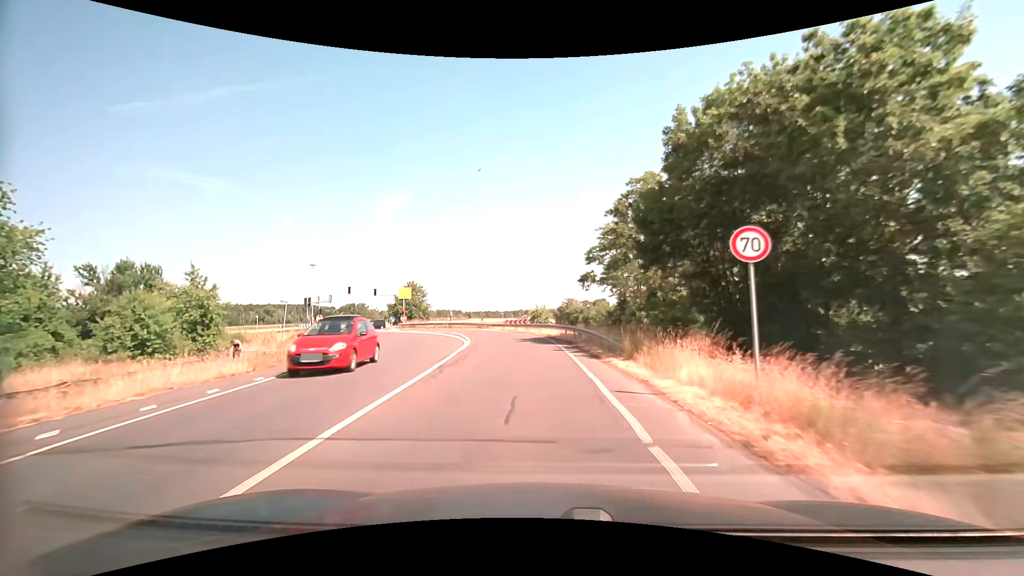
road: tertiary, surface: asphalt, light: Day
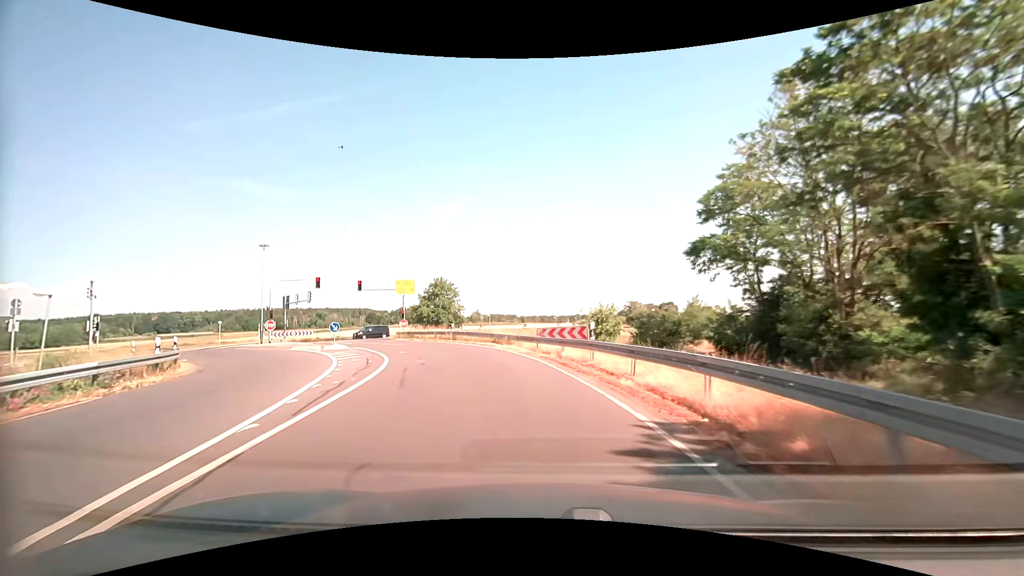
(-0.8, +26.5) m; -7°
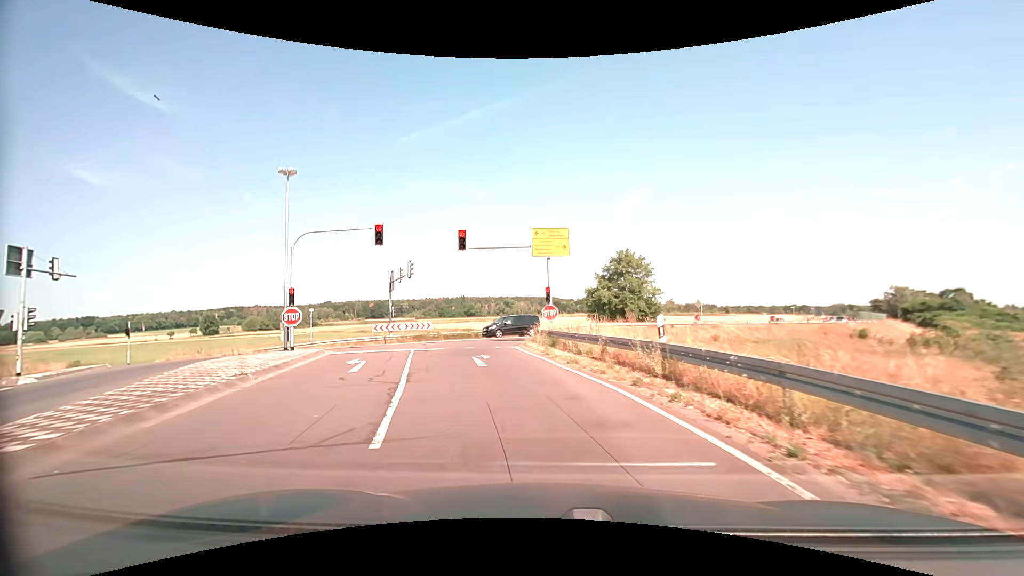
(-4.4, +27.7) m; -21°
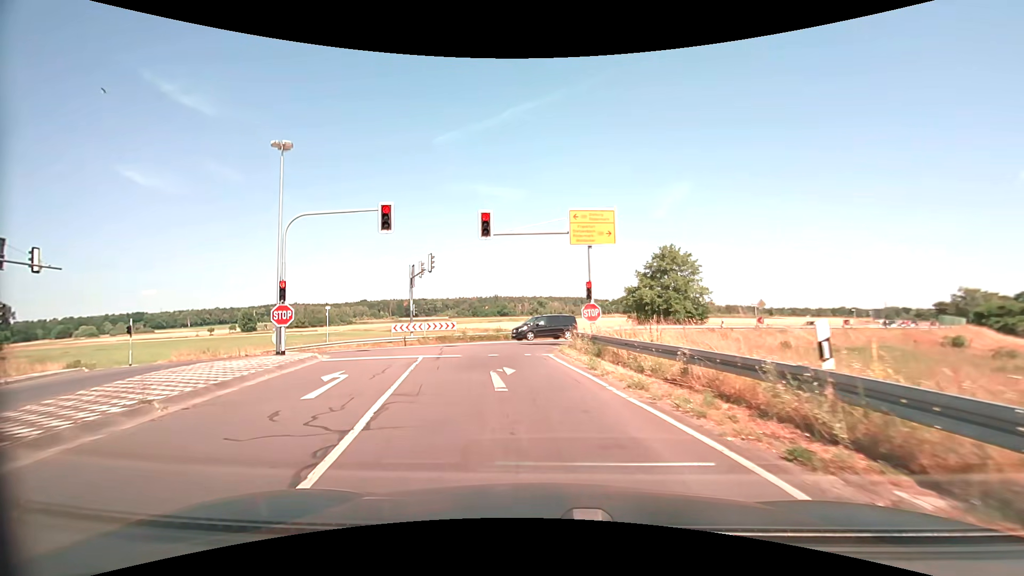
(-0.1, +4.5) m; -3°
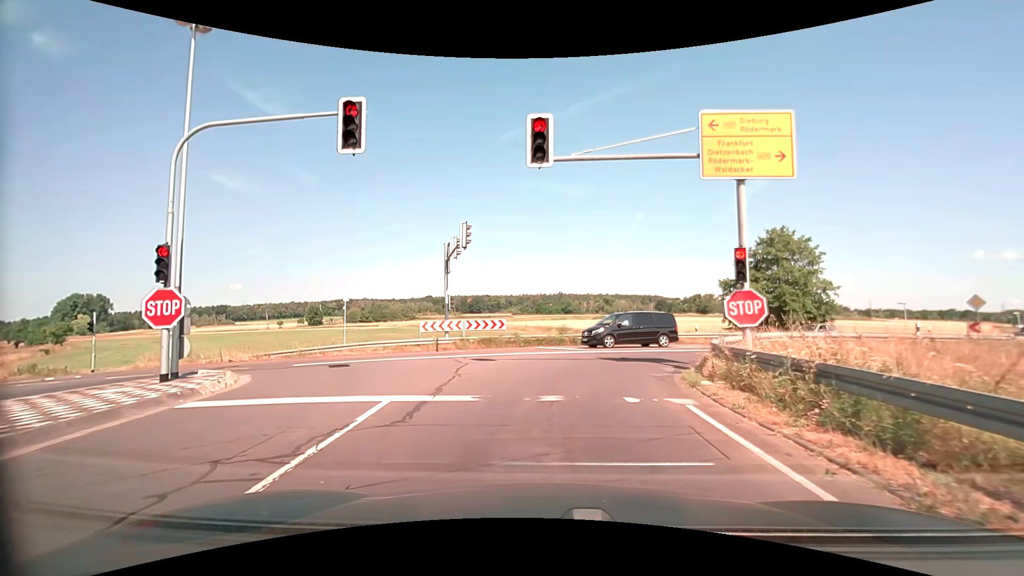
(-0.8, +10.4) m; -8°
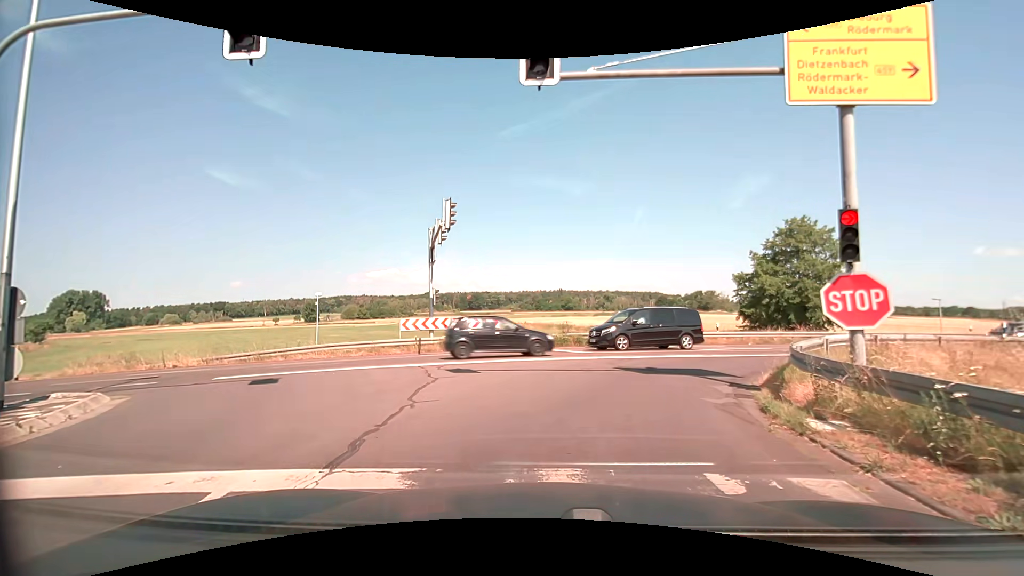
(0.0, +4.0) m; -1°
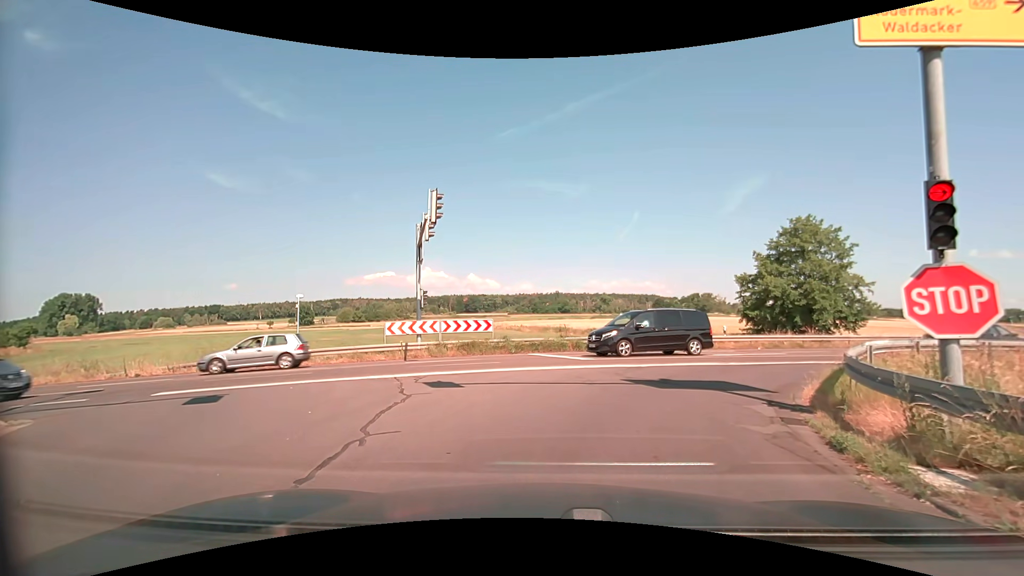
(0.0, +1.7) m; +1°
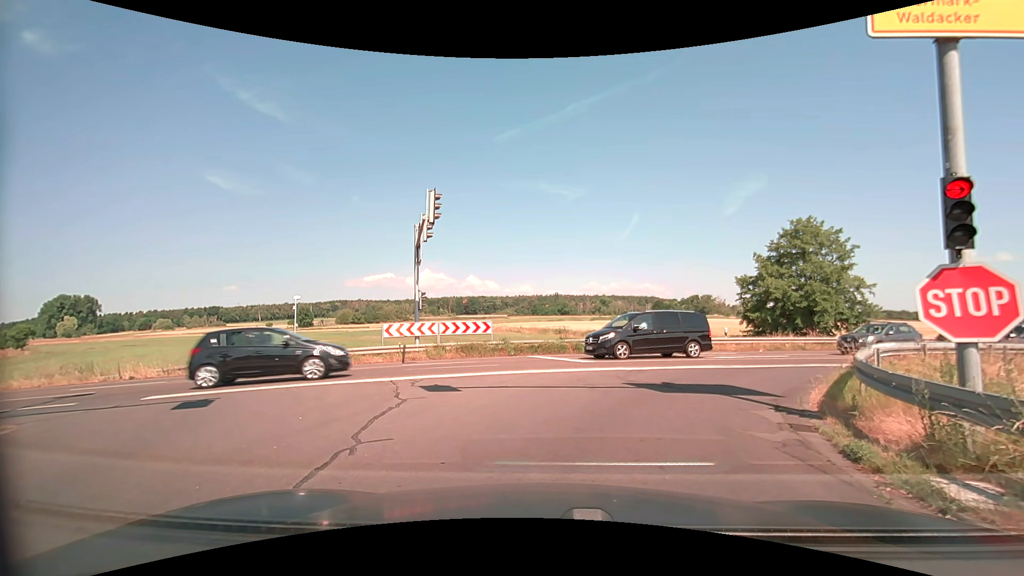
(0.0, +0.3) m; 0°
(+1, +10) (+7, +18) (+15, +23) (+24, +28) (+33, +32) (+42, +37) (+50, +43) (+58, +49) (+65, +56) (+73, +63) m
